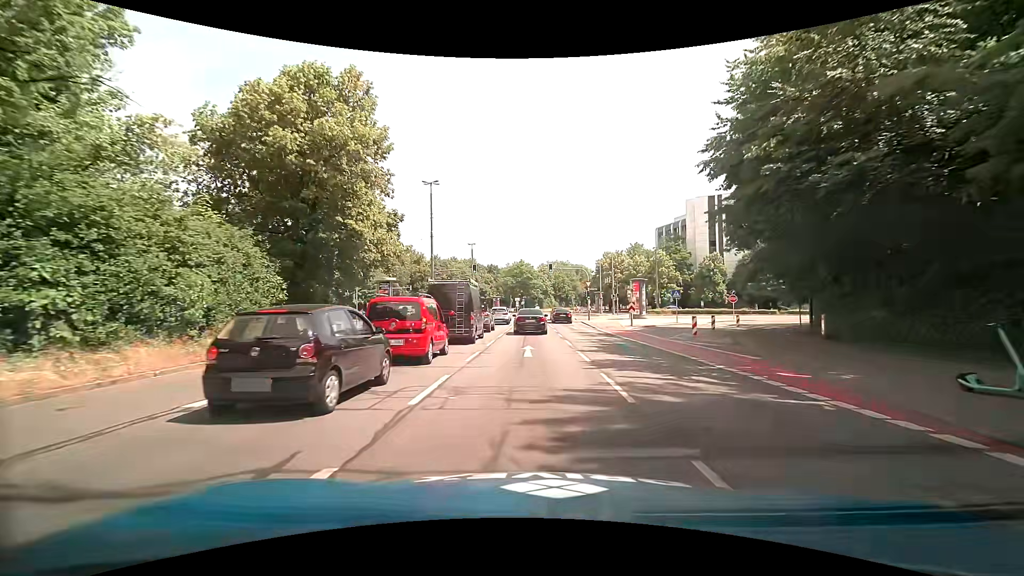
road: primary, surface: asphalt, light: Day
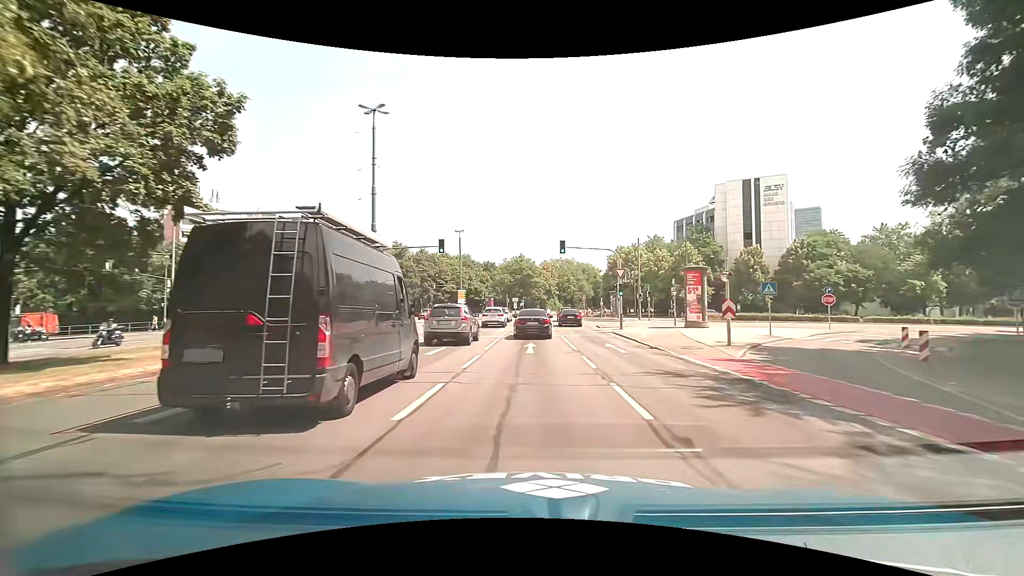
(-0.2, +19.0) m; 0°
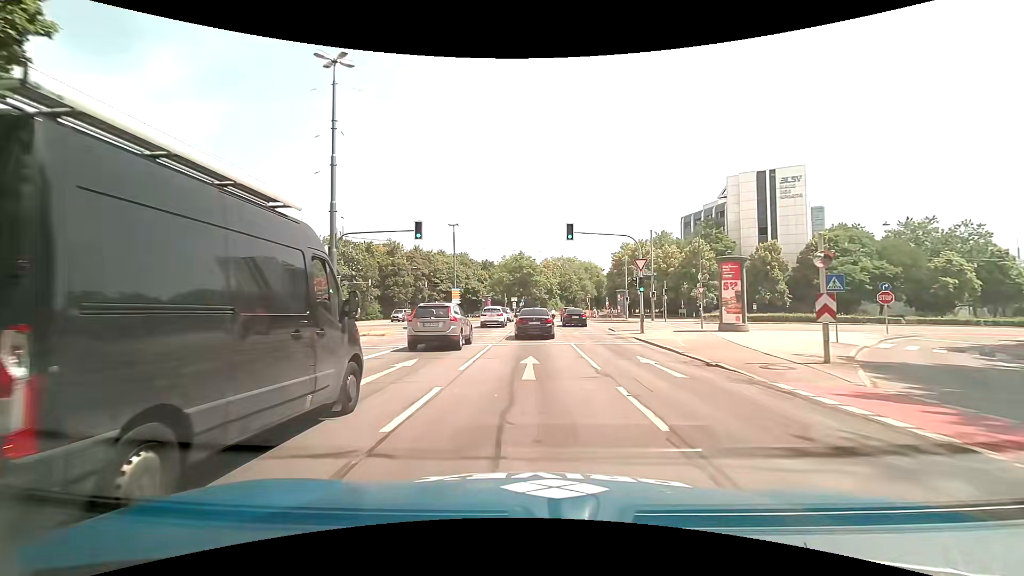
(0.0, +6.5) m; 0°
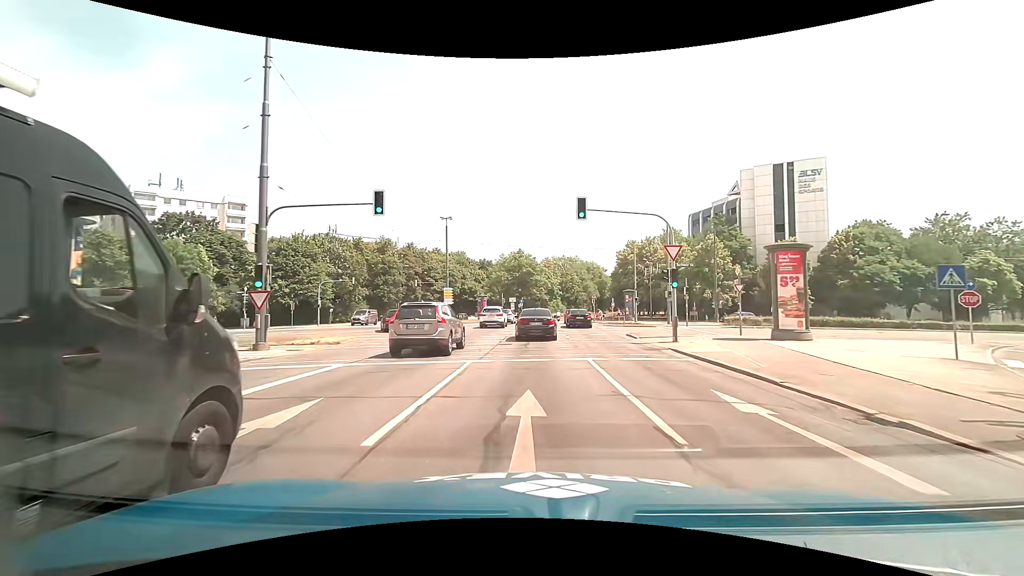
(0.0, +6.6) m; 0°
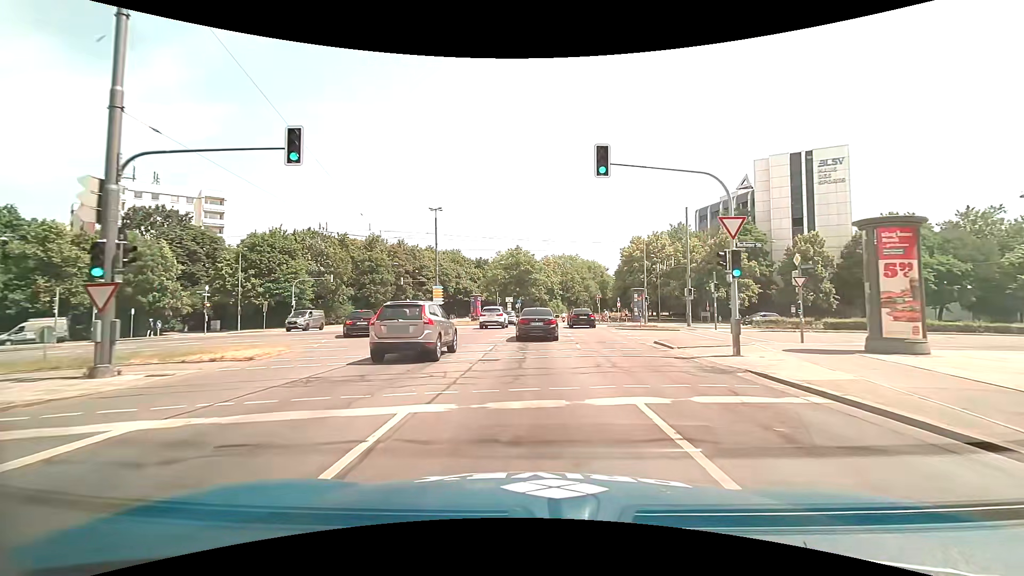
(0.0, +6.7) m; 0°
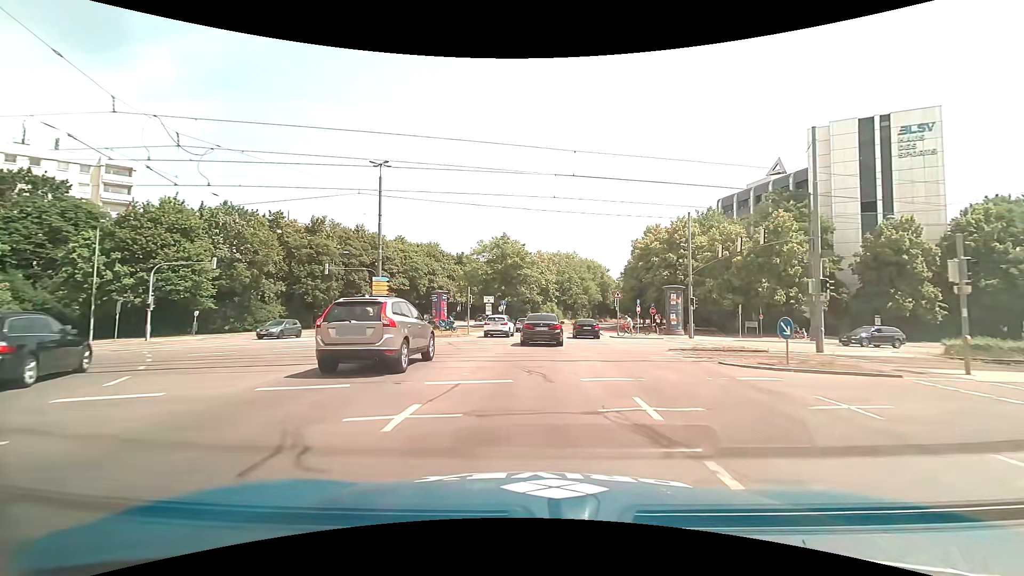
(+0.2, +20.2) m; +1°
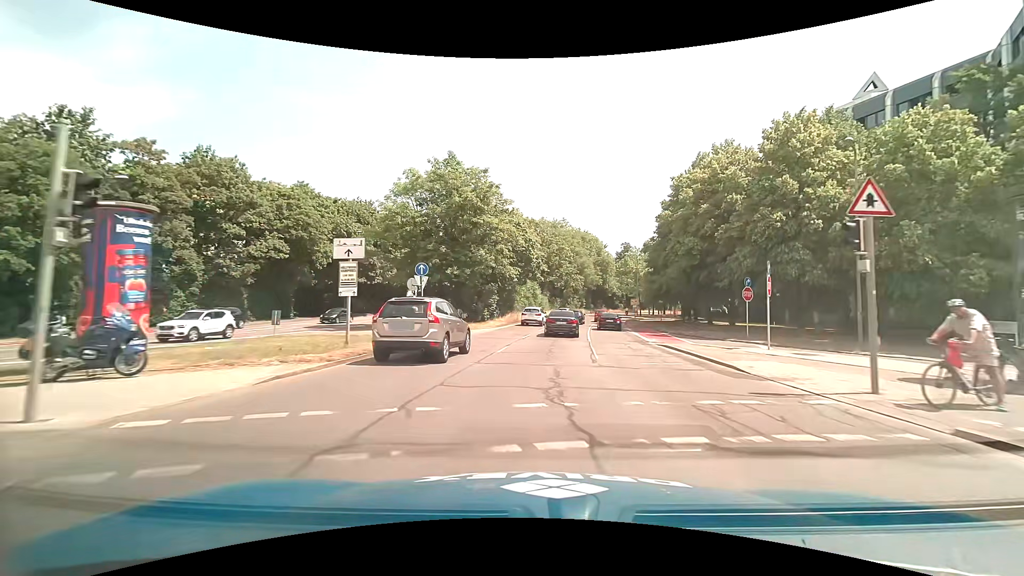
(+0.6, +34.8) m; +2°
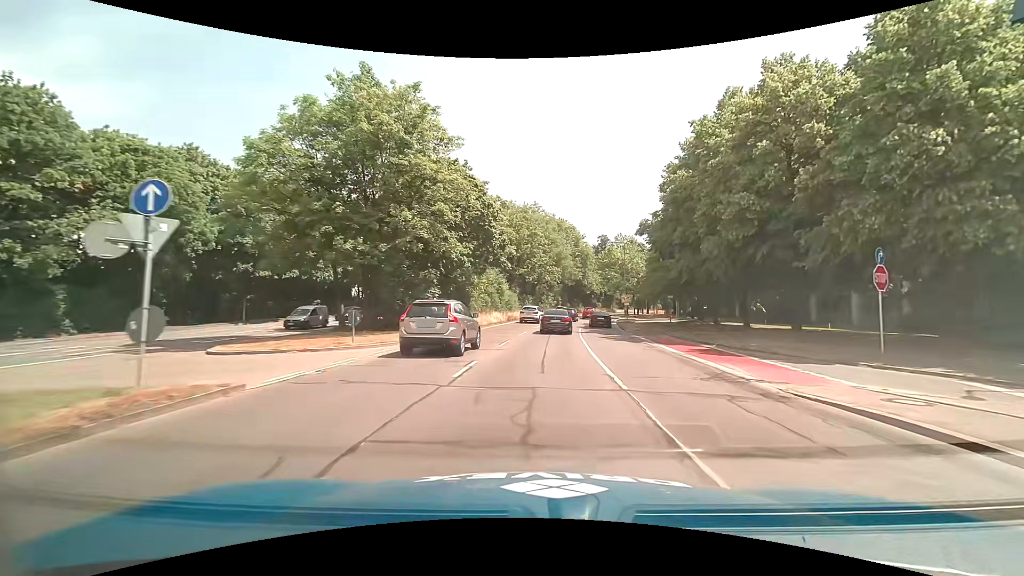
(+0.4, +15.1) m; +3°
(0, +10) (+1, +20) (+1, +30) (+2, +40) (+3, +50) (+5, +60) (+7, +70) (+9, +79) (+12, +89) (+15, +98) m
